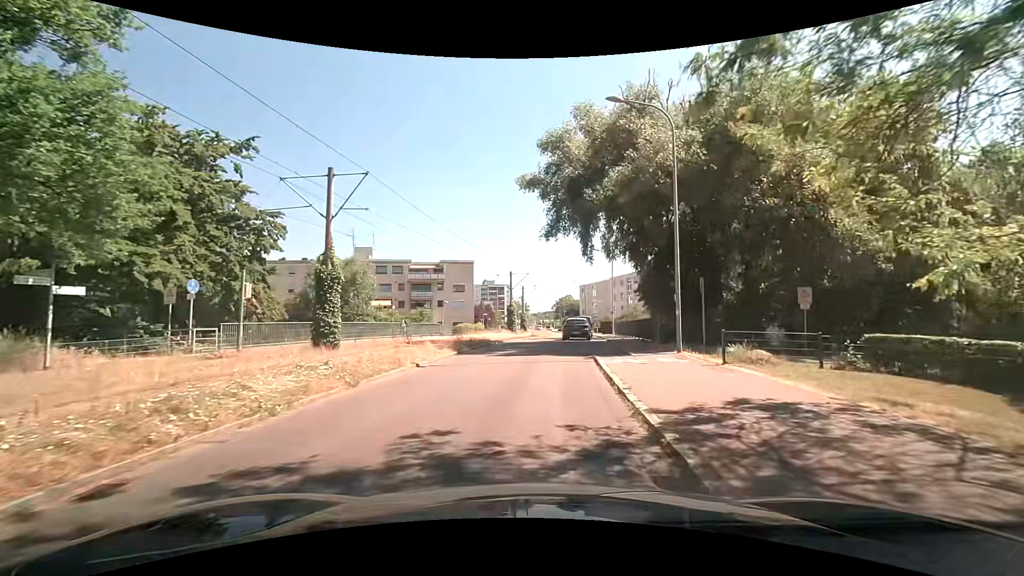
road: residential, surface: asphalt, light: Day
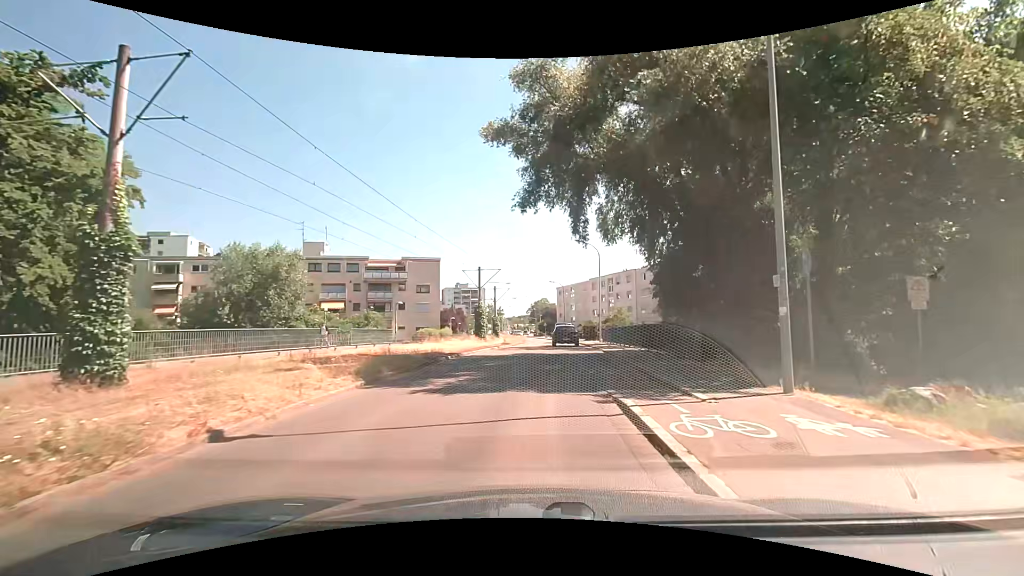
(+0.2, +8.8) m; +3°
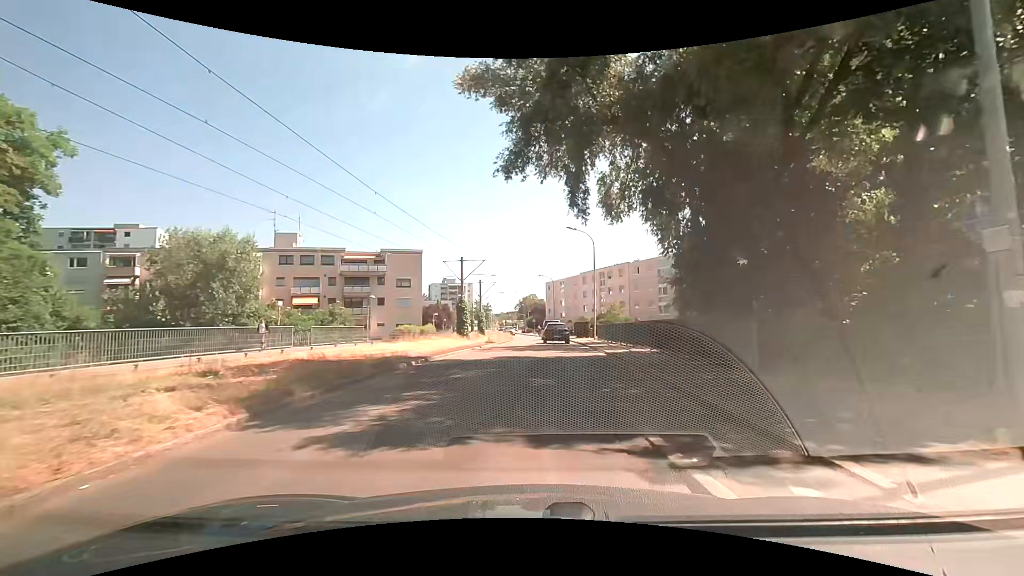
(+0.1, +4.4) m; +2°
(0, +10) (+1, +20) (+2, +30) (+2, +40) (+2, +50) (+2, +60) (+2, +70) (+1, +80) (-1, +90) (-2, +100) m
